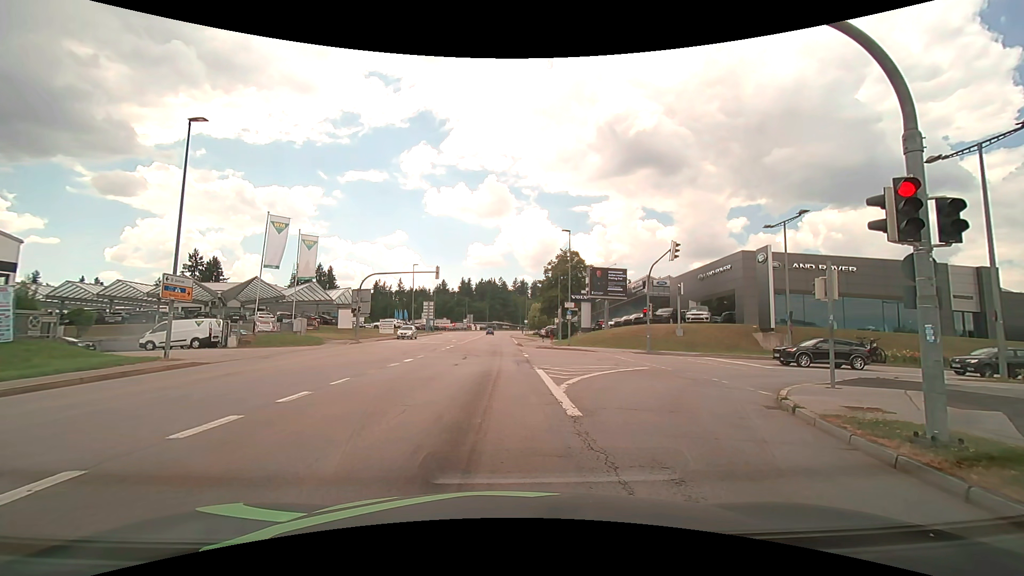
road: tertiary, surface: asphalt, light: Day
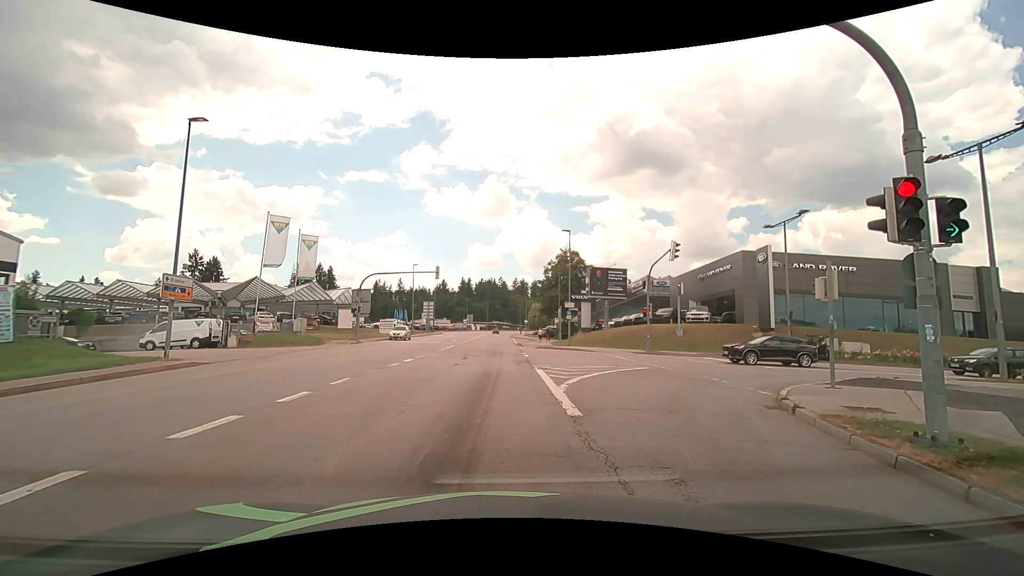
(0.0, 0.0) m; 0°
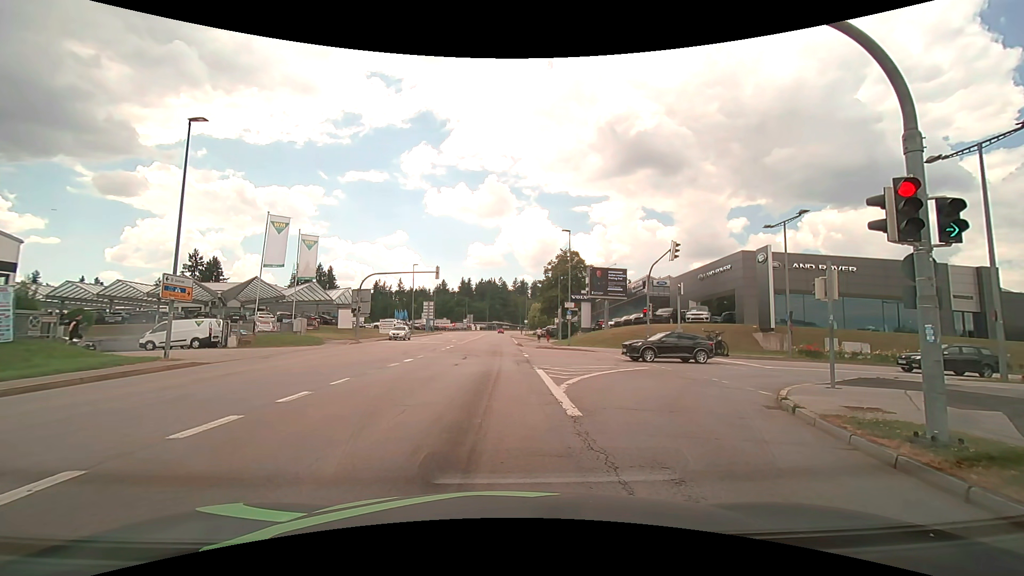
(0.0, 0.0) m; 0°
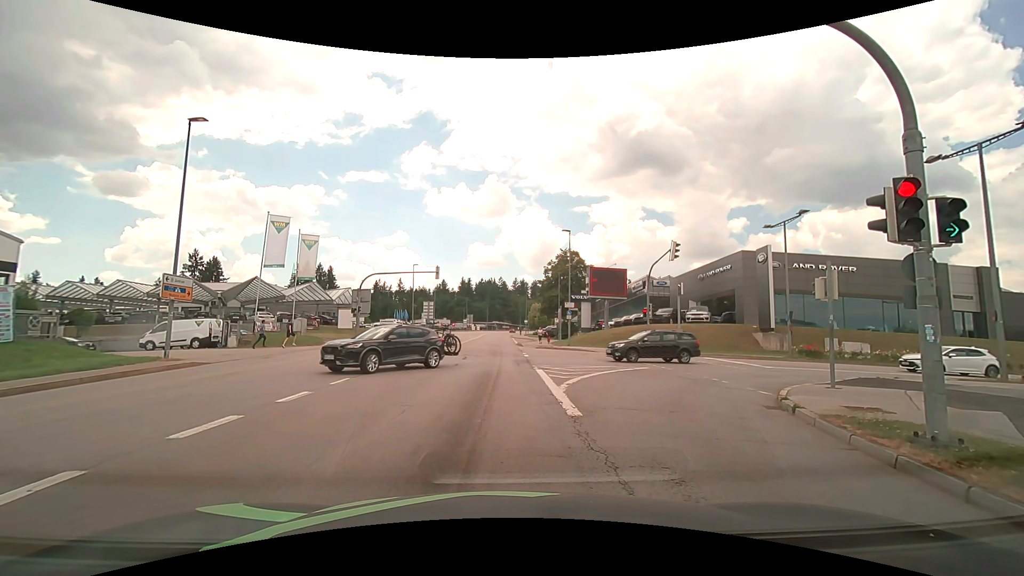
(0.0, 0.0) m; 0°
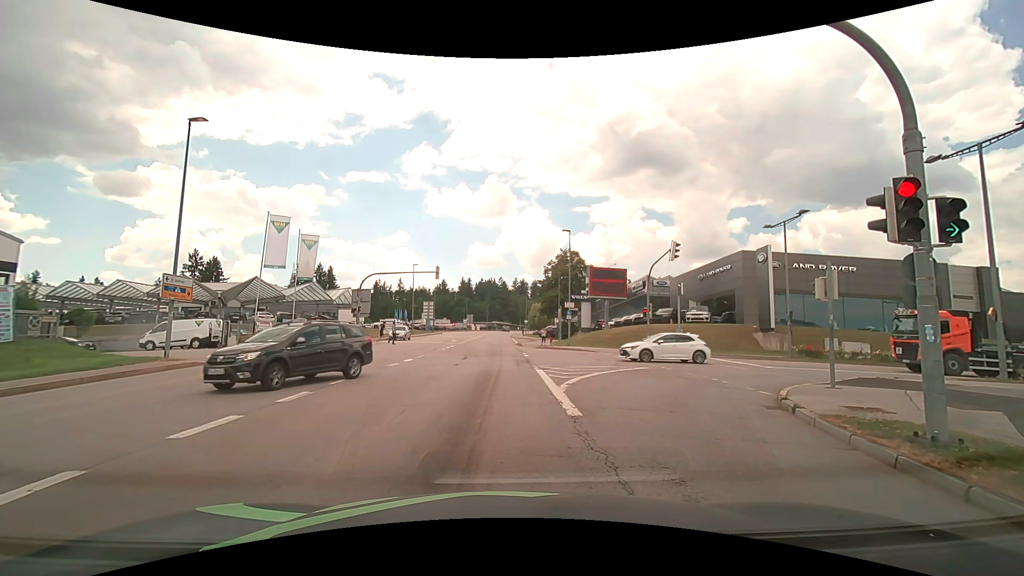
(0.0, 0.0) m; 0°
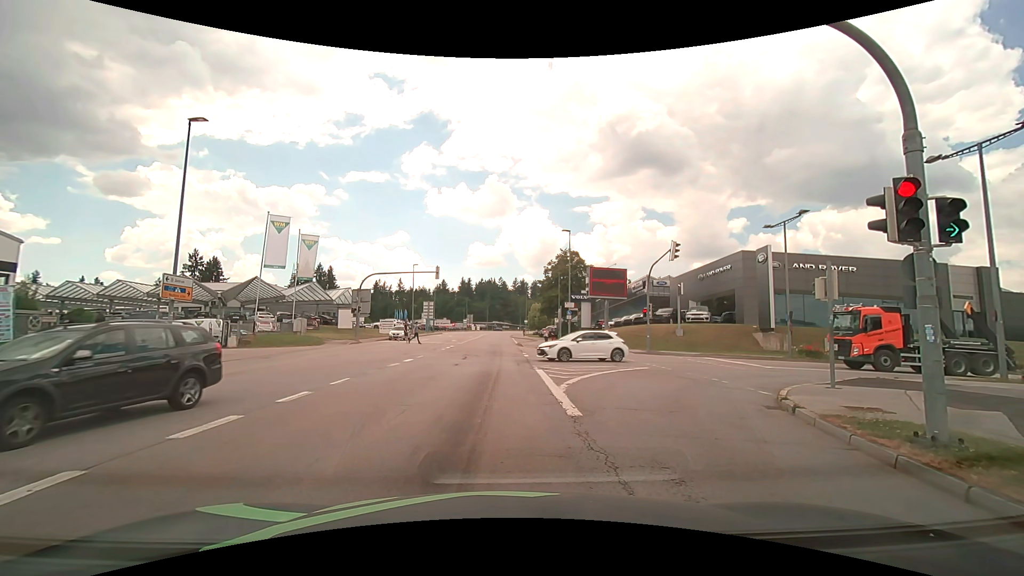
(0.0, 0.0) m; 0°
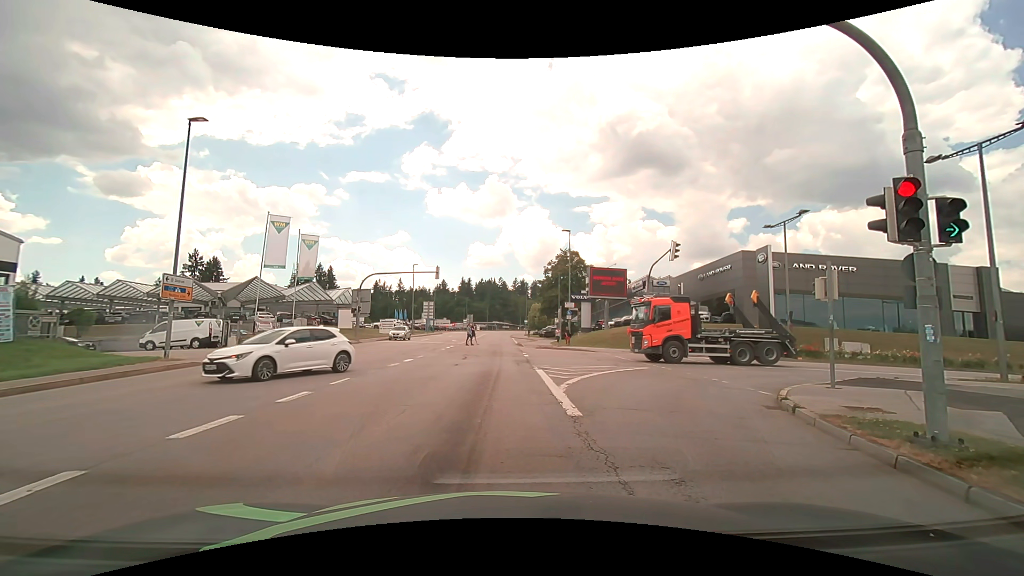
(0.0, 0.0) m; 0°
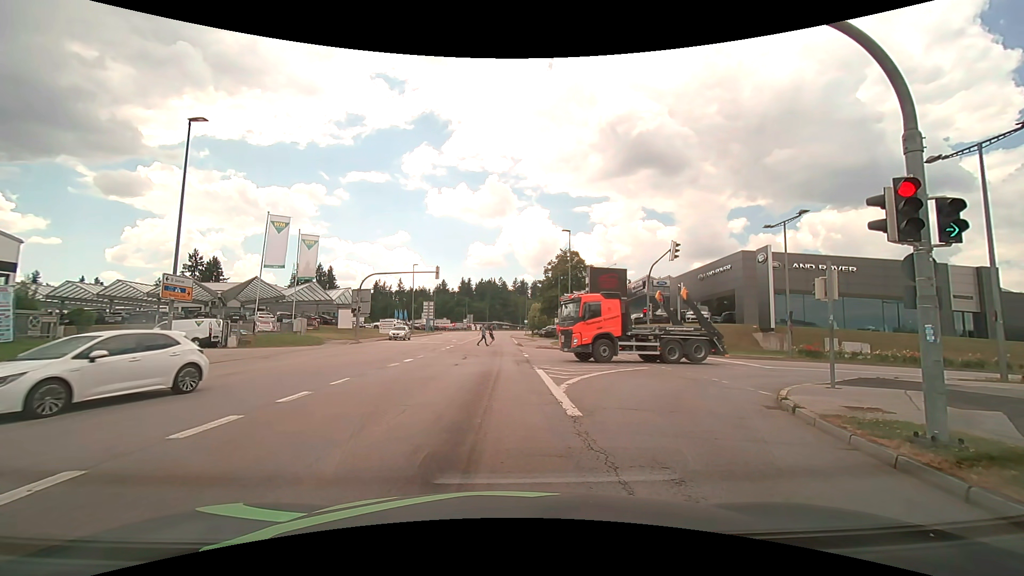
(0.0, 0.0) m; 0°
(0, +10) (0, +20) (0, +30) (0, +40) (0, +50) (0, +60) (0, +70) (0, +80) (0, +90) (0, +100) m
